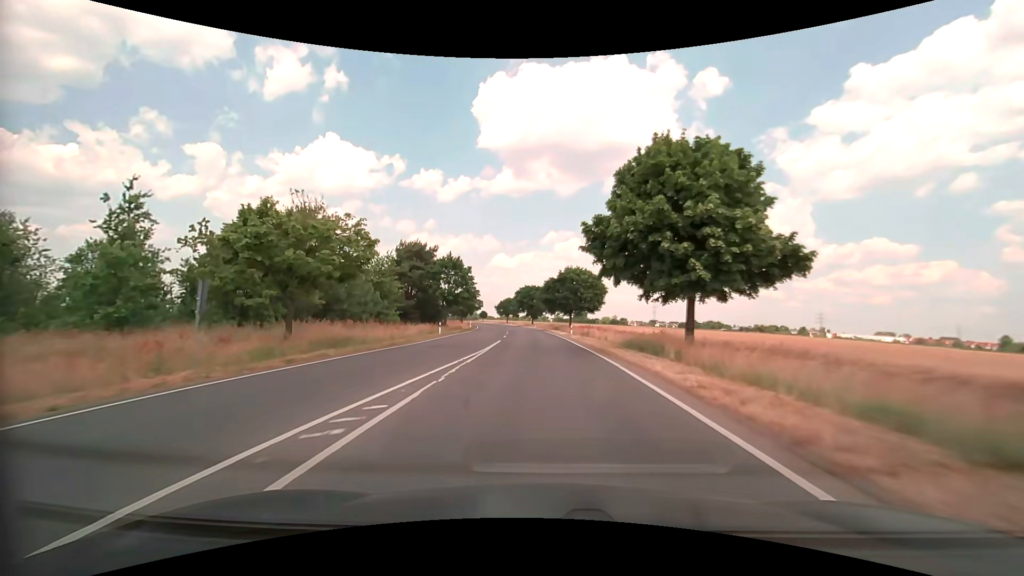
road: secondary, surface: asphalt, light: Day
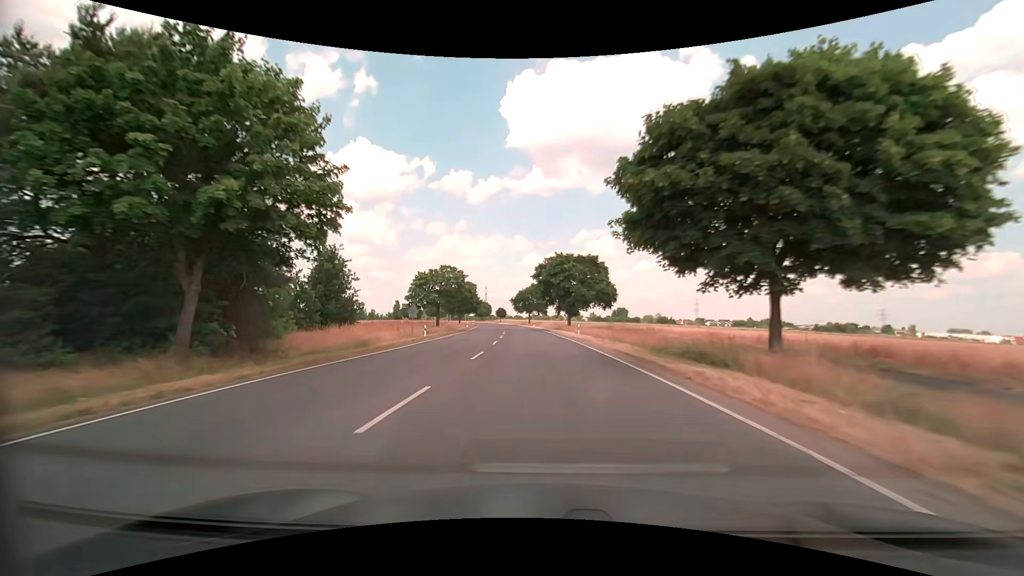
(-1.9, +57.5) m; -4°
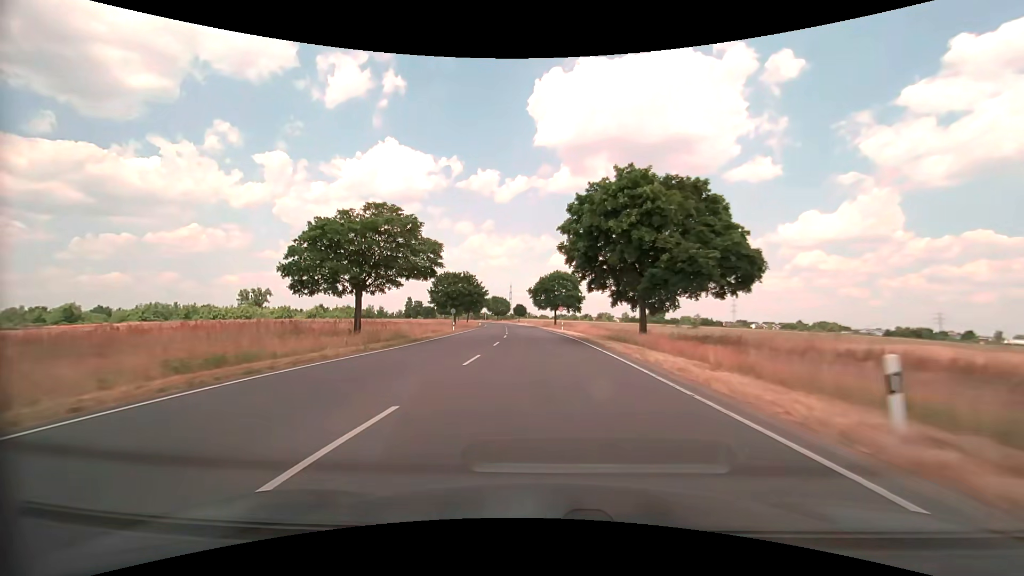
(-0.9, +36.0) m; -3°
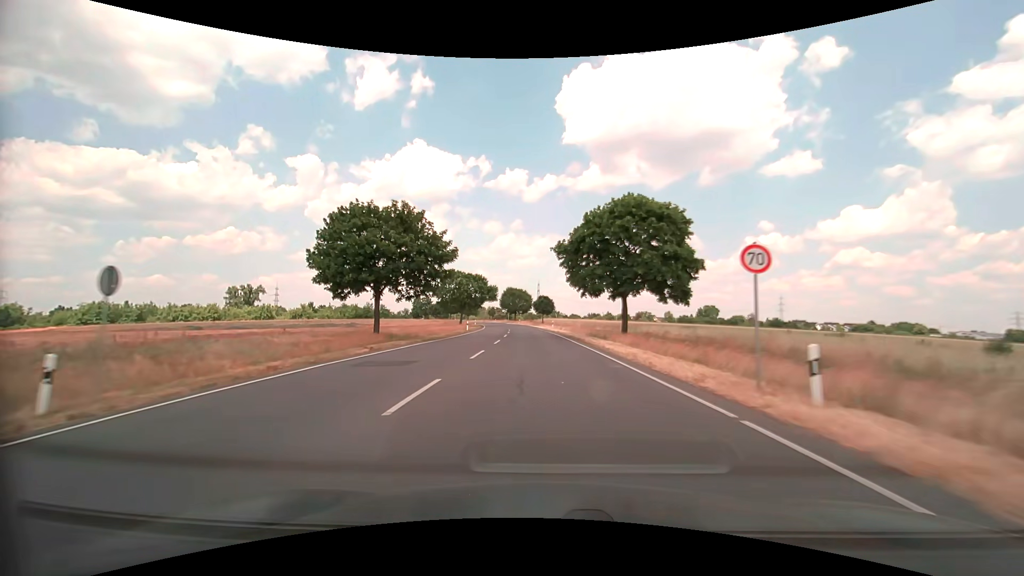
(-1.6, +49.1) m; -3°
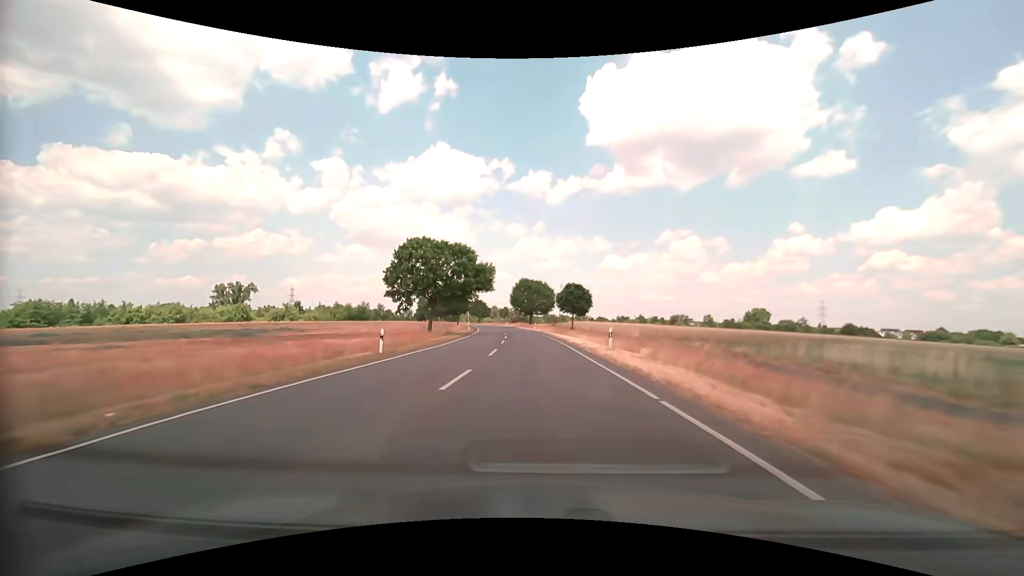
(-0.9, +36.3) m; -3°
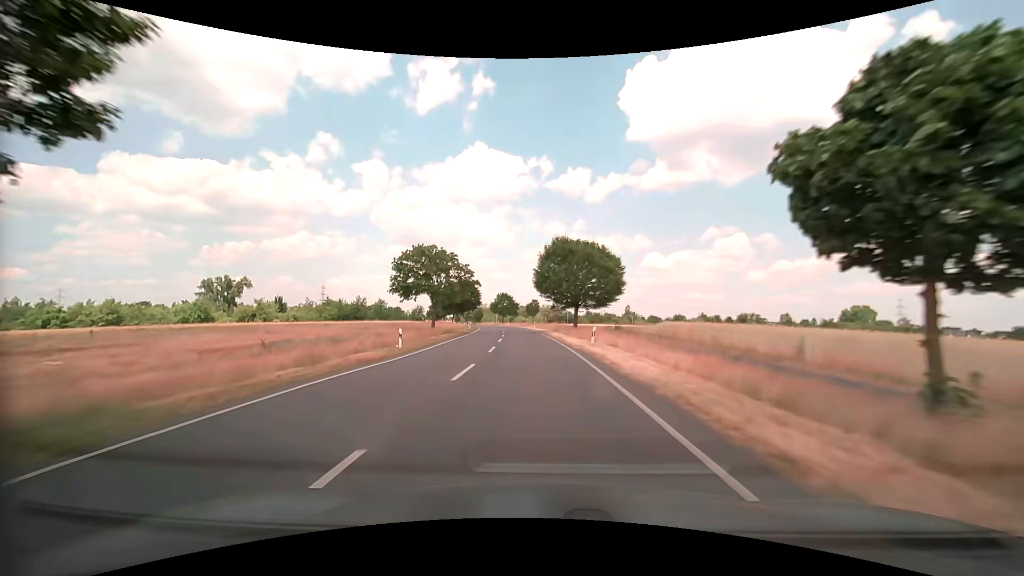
(-1.6, +47.0) m; -4°
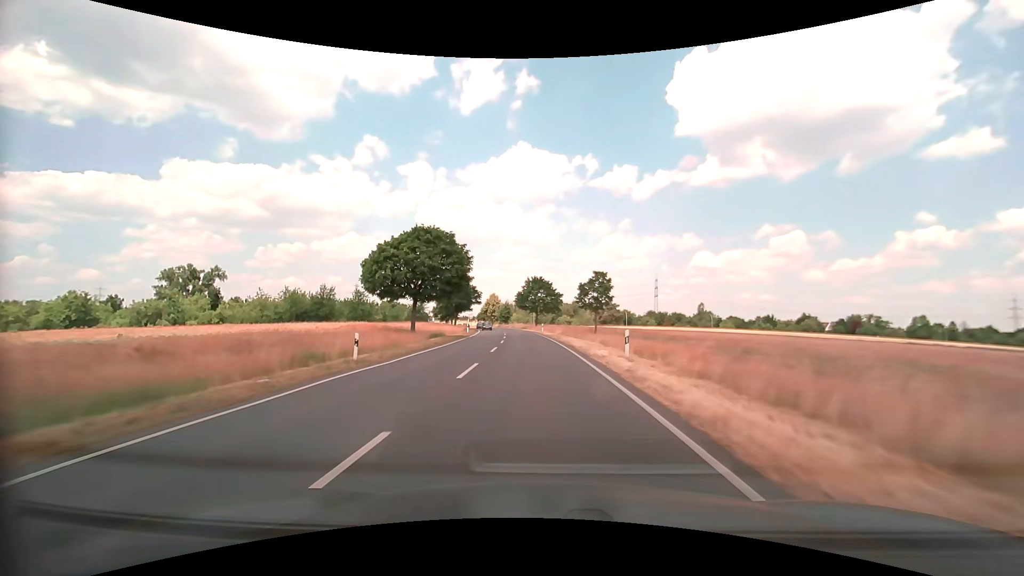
(-2.9, +57.0) m; -5°
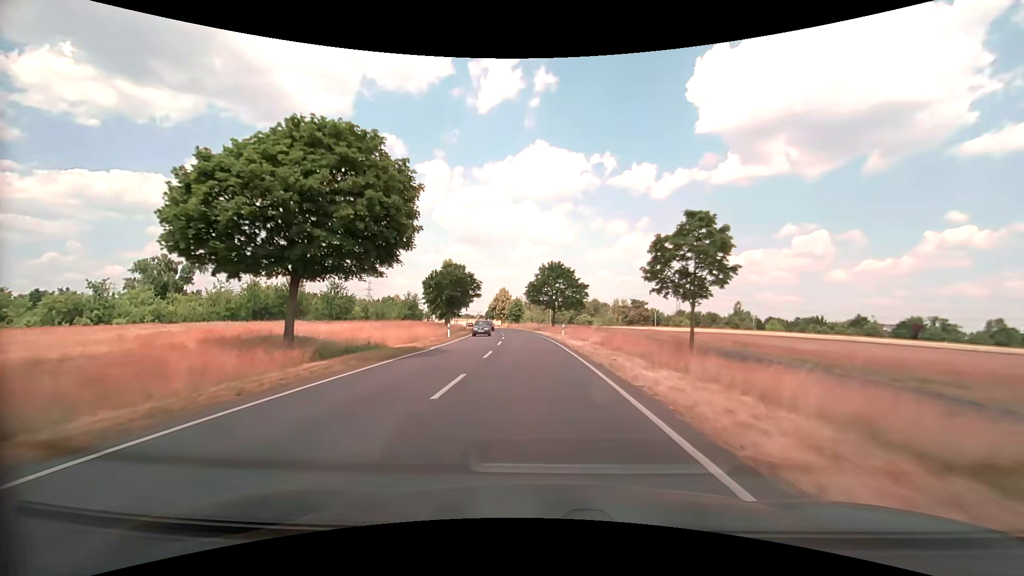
(-0.3, +22.4) m; -2°
(0, +10) (0, +20) (-1, +30) (-1, +40) (-2, +50) (-3, +60) (-4, +70) (-5, +80) (-7, +90) (-8, +100) m
